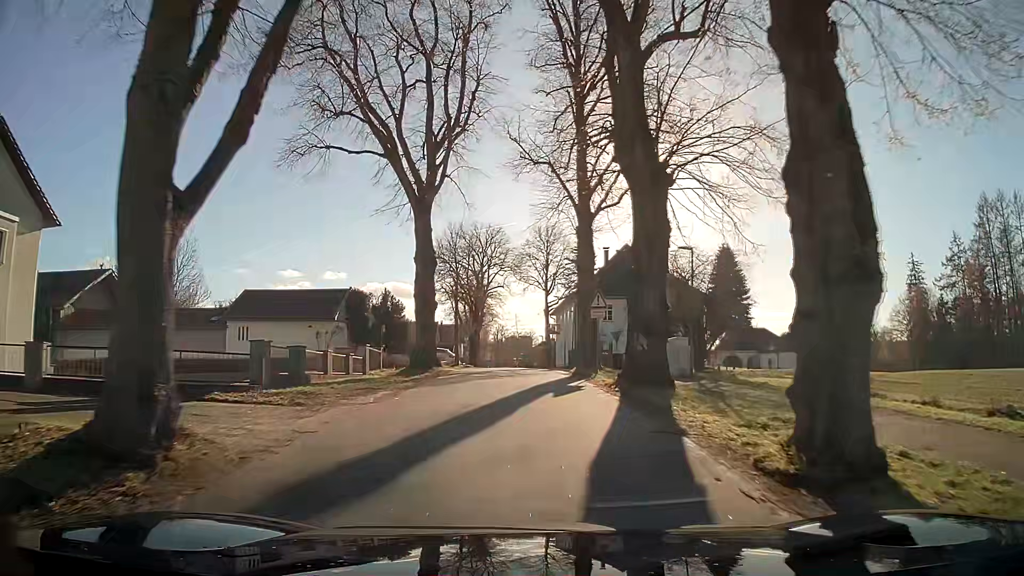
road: secondary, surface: asphalt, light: Day
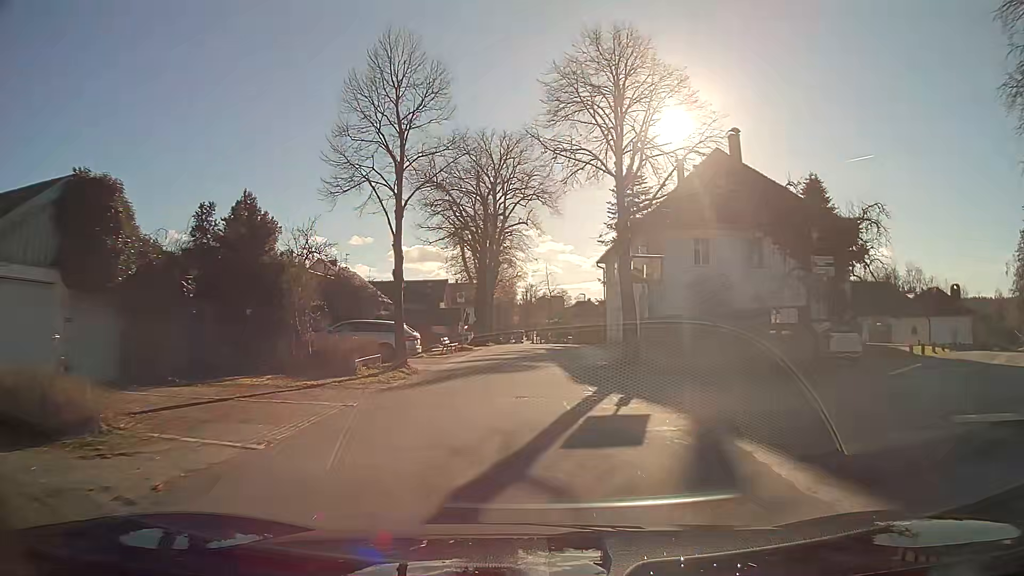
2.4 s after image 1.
(-0.6, +27.7) m; -3°
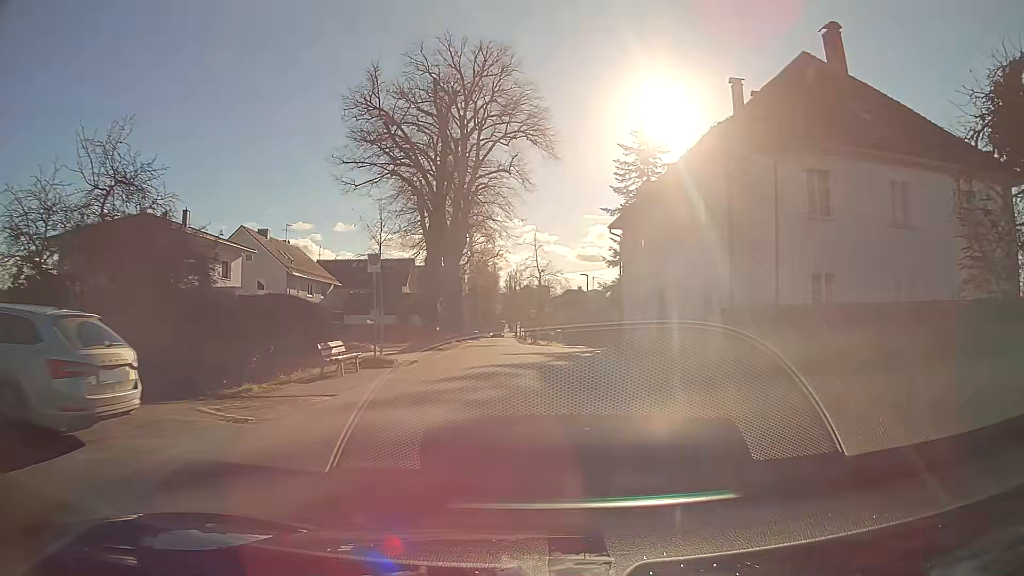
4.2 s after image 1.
(+0.3, +18.1) m; +2°
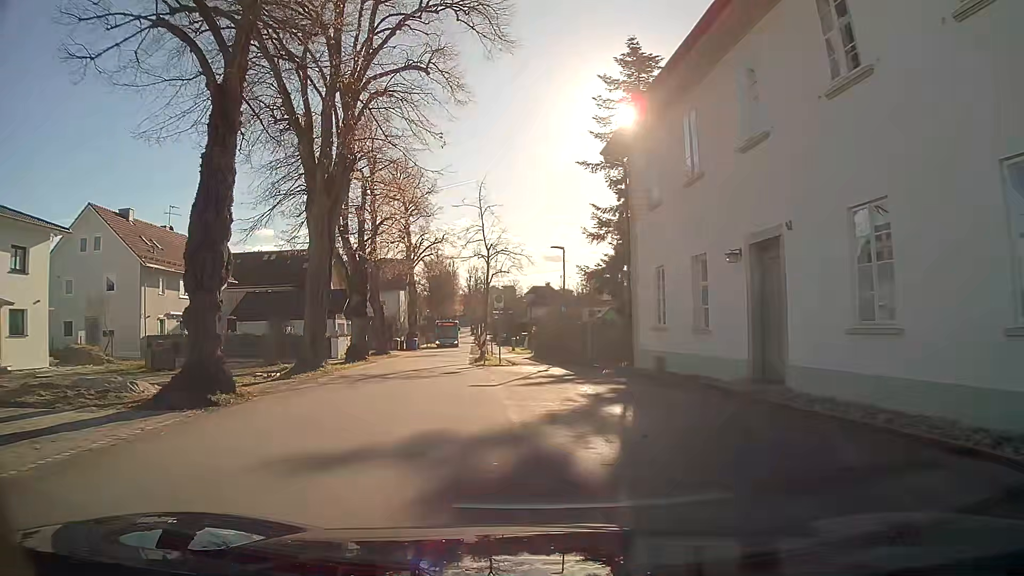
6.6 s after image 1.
(+0.7, +18.0) m; +1°
(0, +10) (-2, +20) (-4, +30) (-4, +40) (-5, +50) (-6, +60) (-7, +70) (-7, +80) (-8, +89) (-9, +99) m
